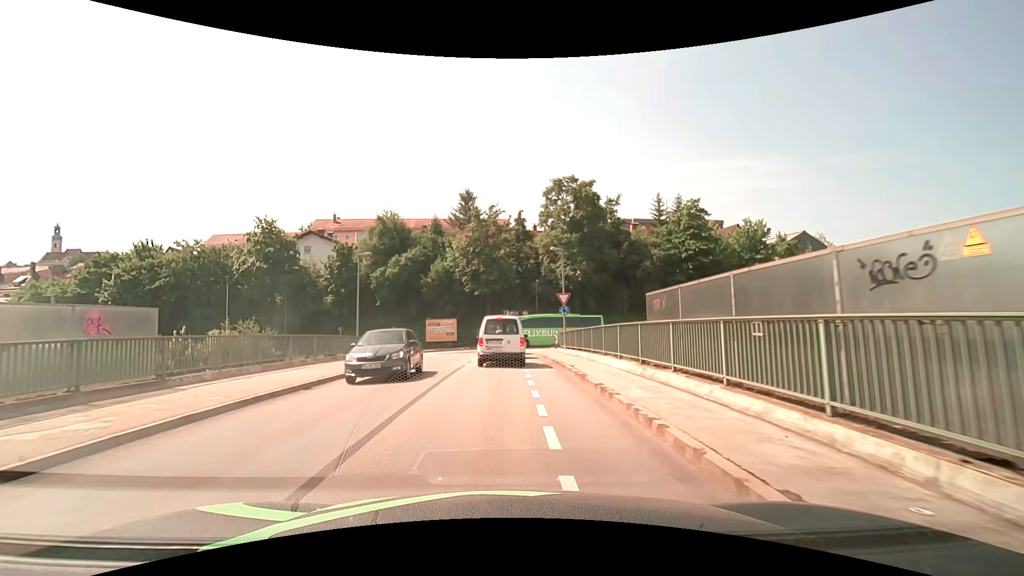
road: unclassified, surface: asphalt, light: Day
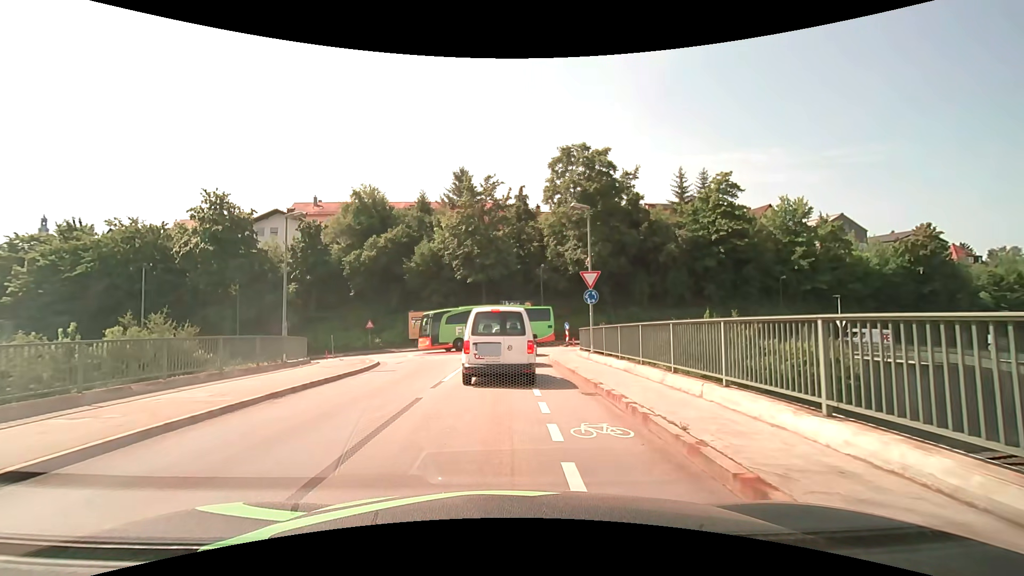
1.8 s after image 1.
(0.0, +9.5) m; 0°
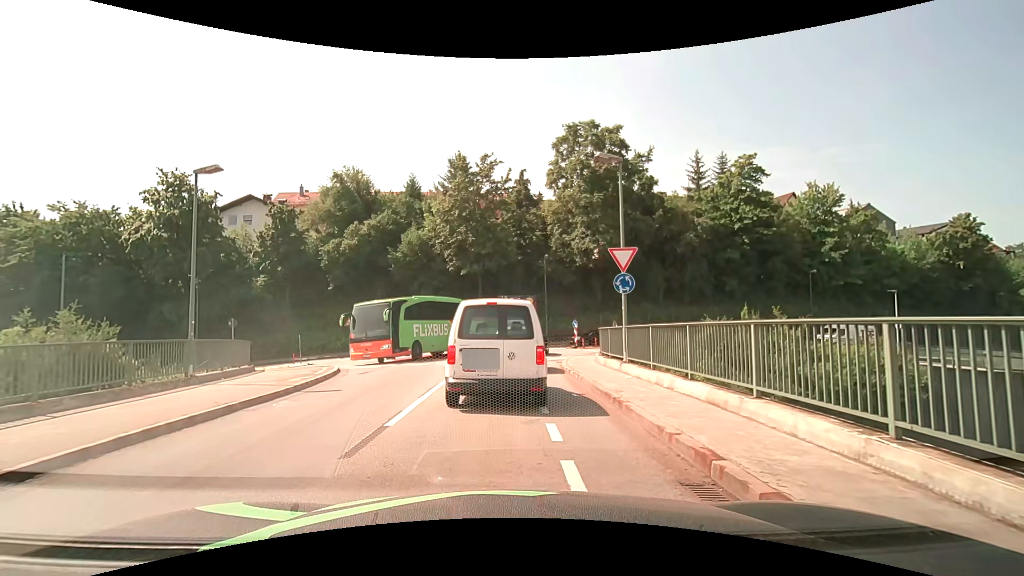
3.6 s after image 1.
(0.0, +5.8) m; 0°
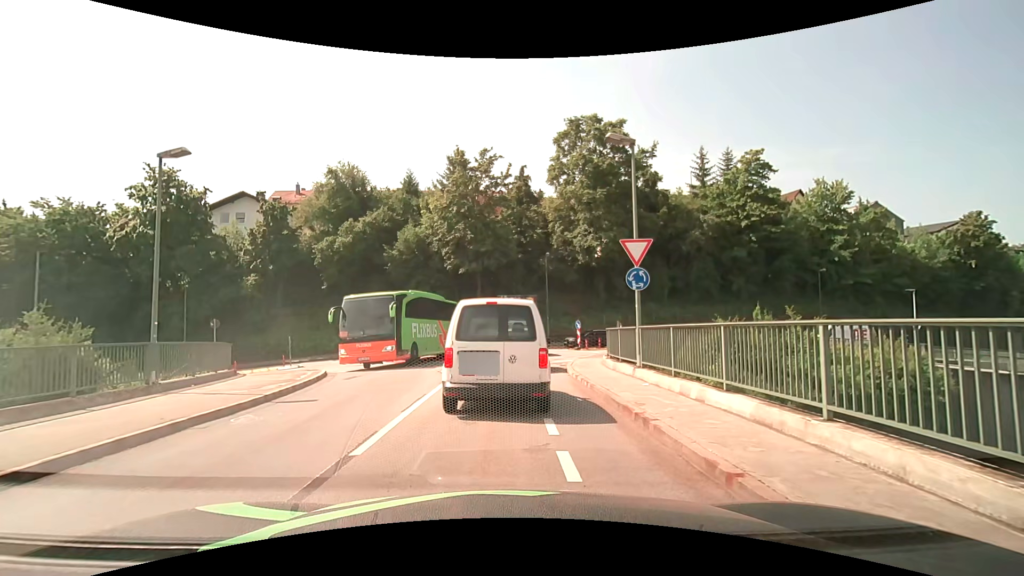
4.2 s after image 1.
(0.0, +1.5) m; +1°
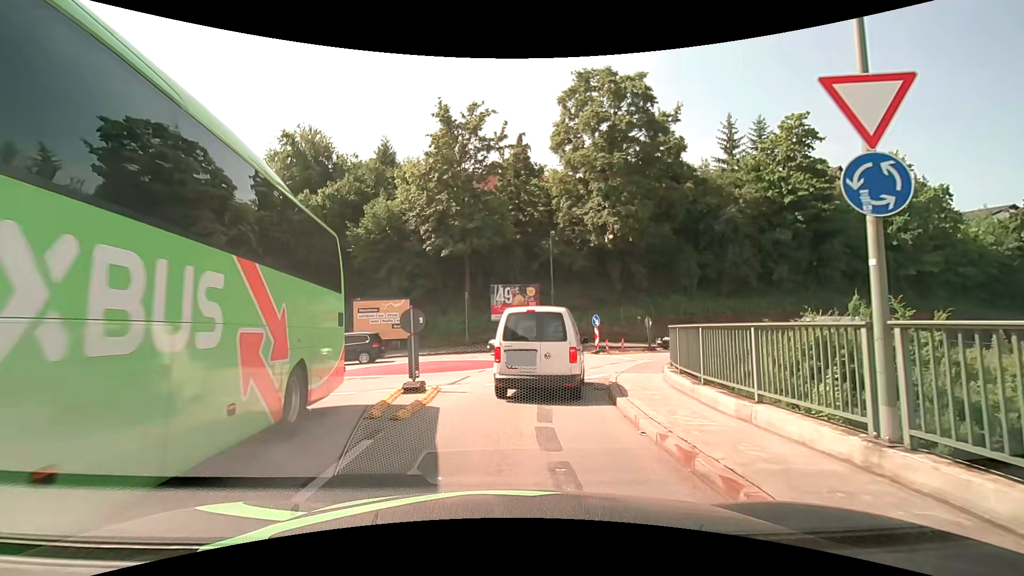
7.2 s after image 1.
(-0.2, +8.9) m; -1°
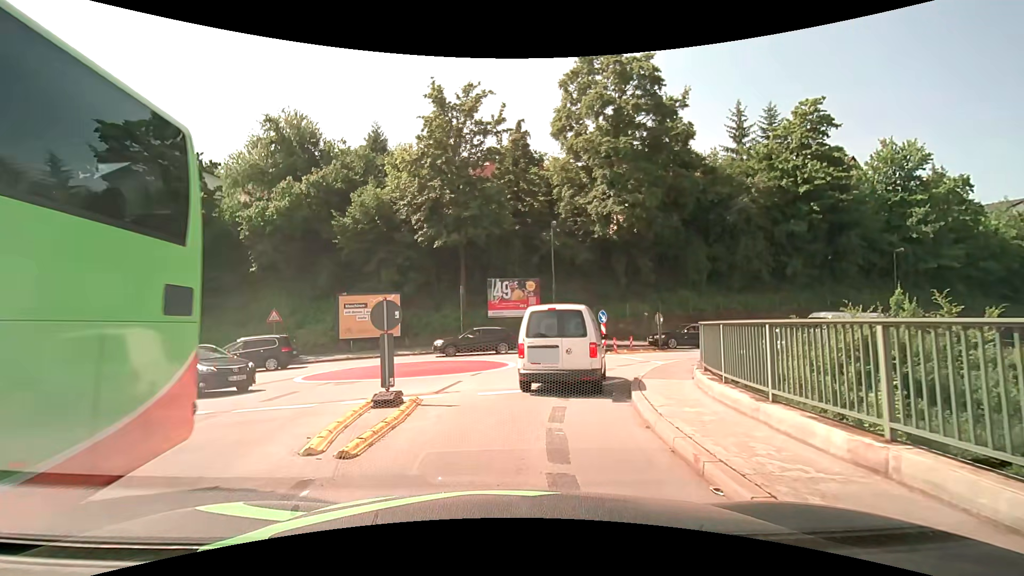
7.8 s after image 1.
(0.0, +2.4) m; 0°
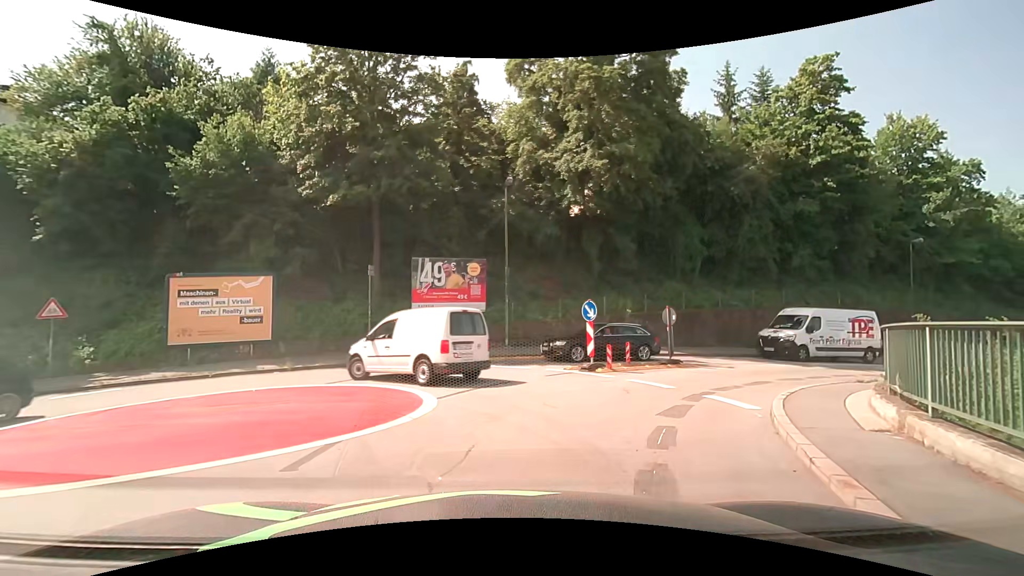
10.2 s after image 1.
(+0.4, +9.9) m; +6°
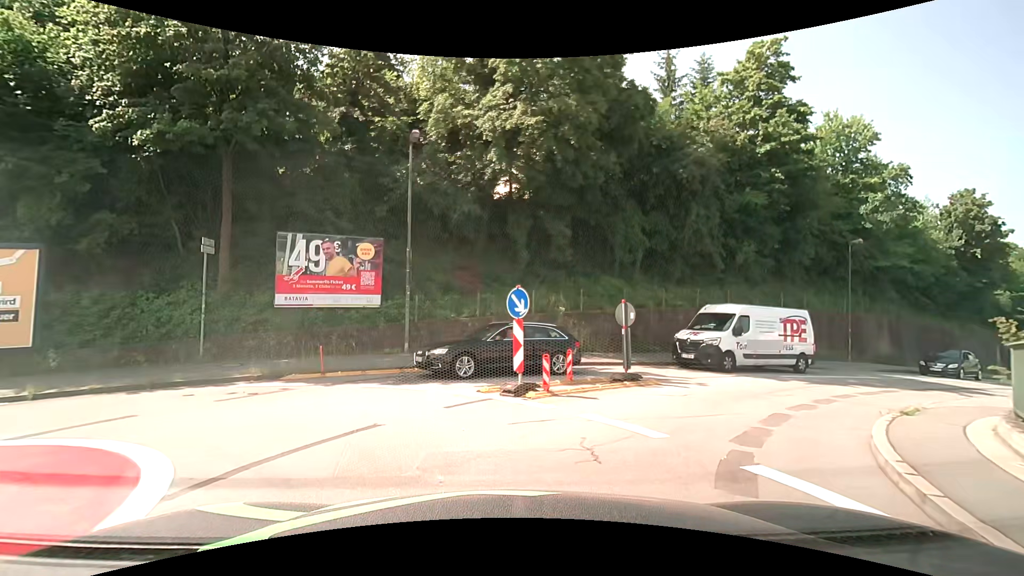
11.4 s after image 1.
(+0.5, +5.3) m; +10°
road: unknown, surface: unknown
